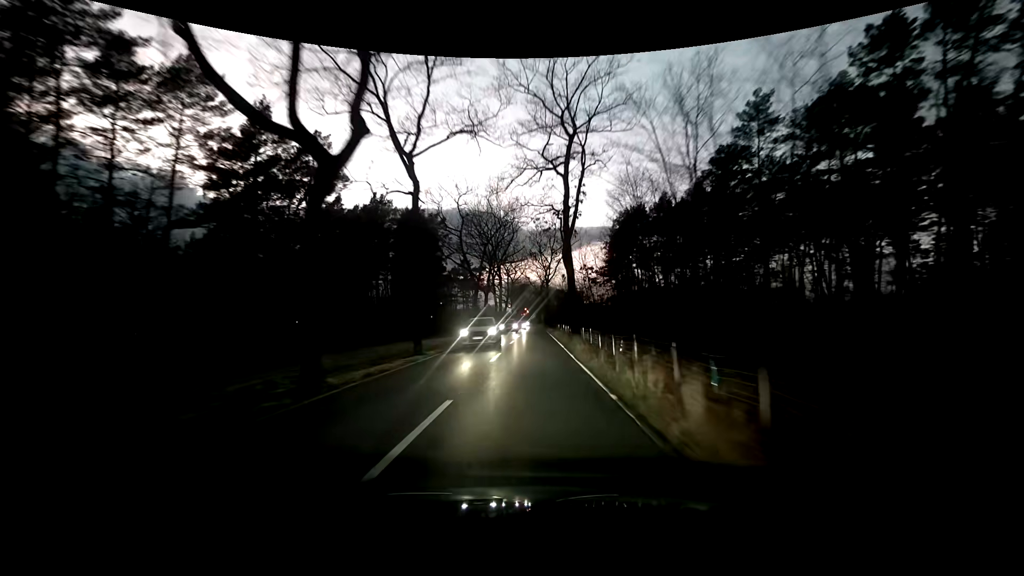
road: tertiary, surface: asphalt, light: Dusk
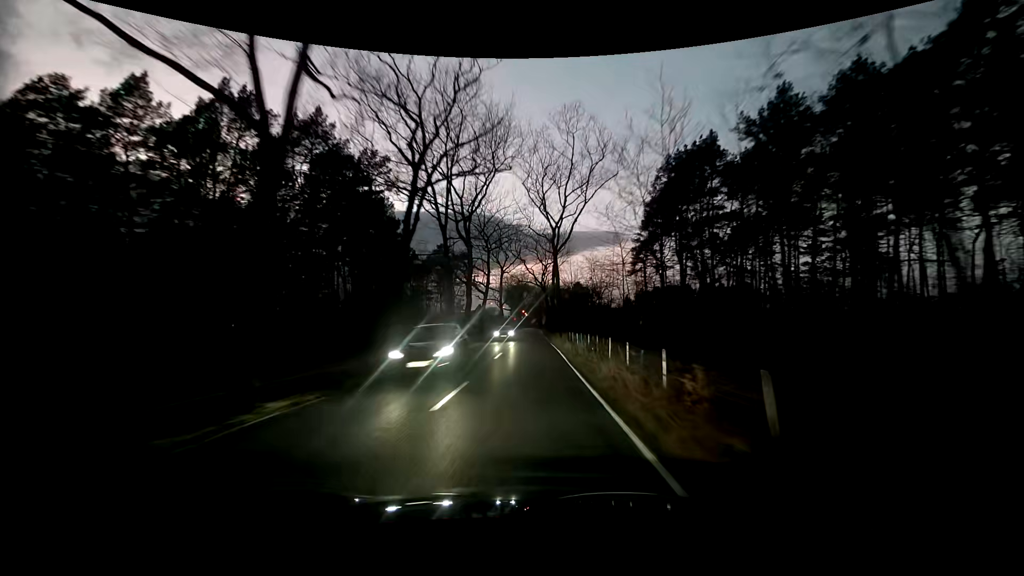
(+0.1, +32.5) m; -1°
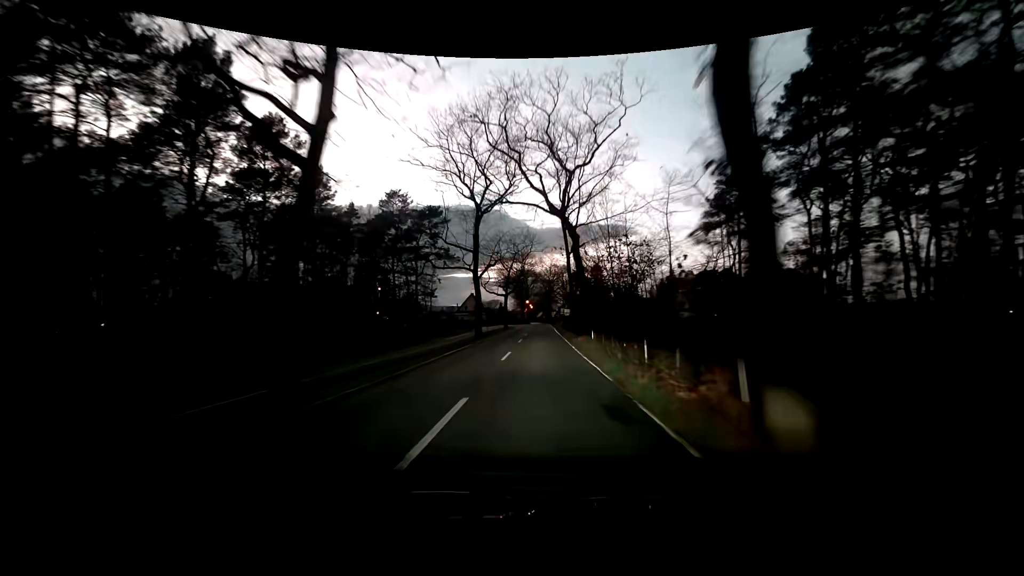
(0.0, +39.4) m; 0°
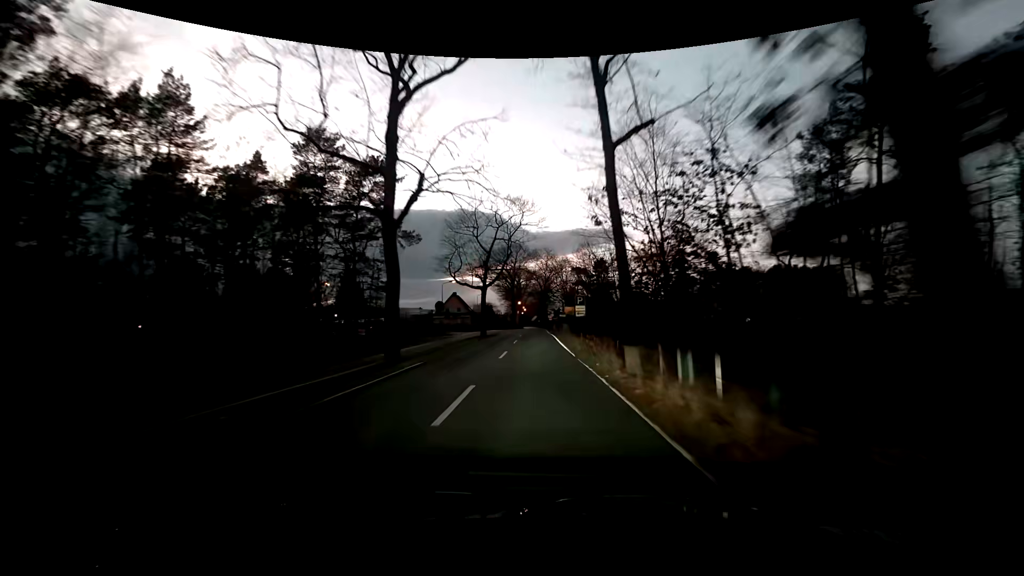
(+0.2, +22.0) m; +1°
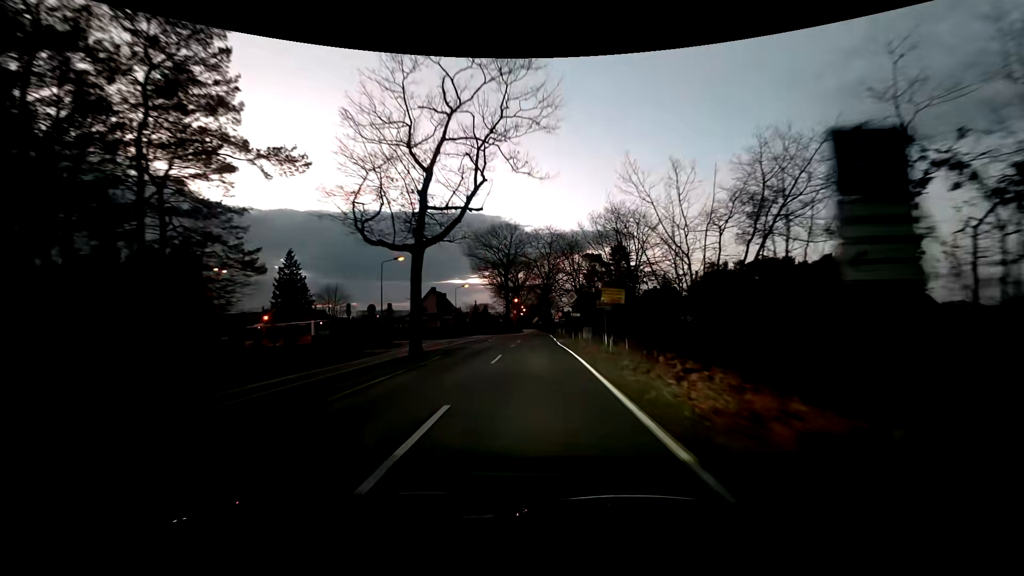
(0.0, +26.3) m; 0°
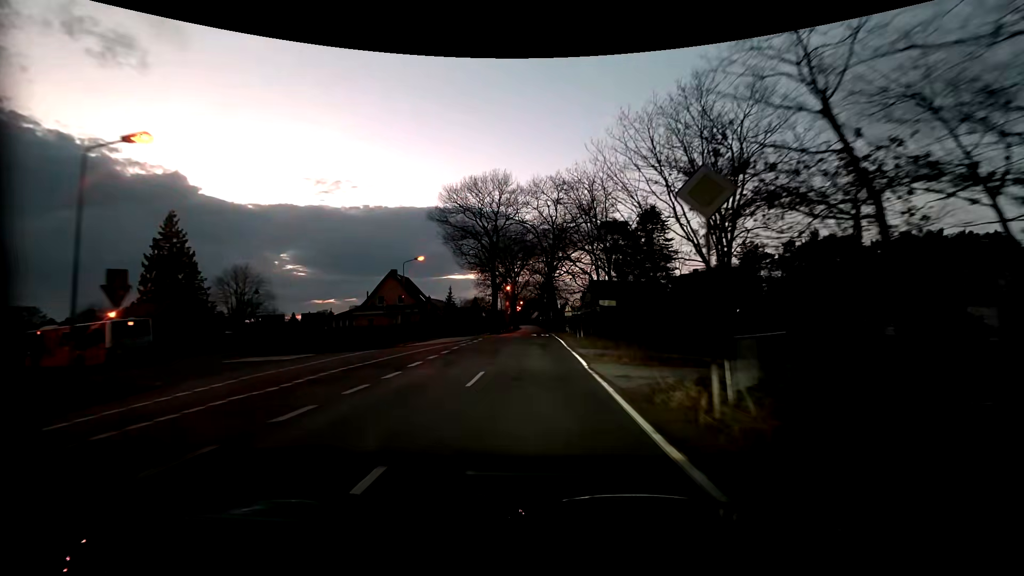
(-0.2, +26.8) m; -1°
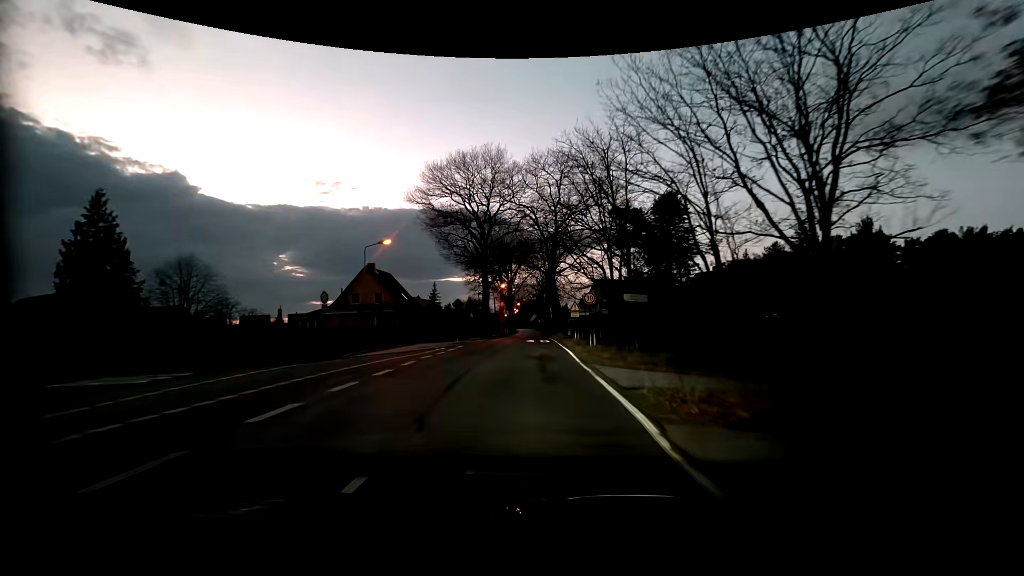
(0.0, +9.4) m; 0°
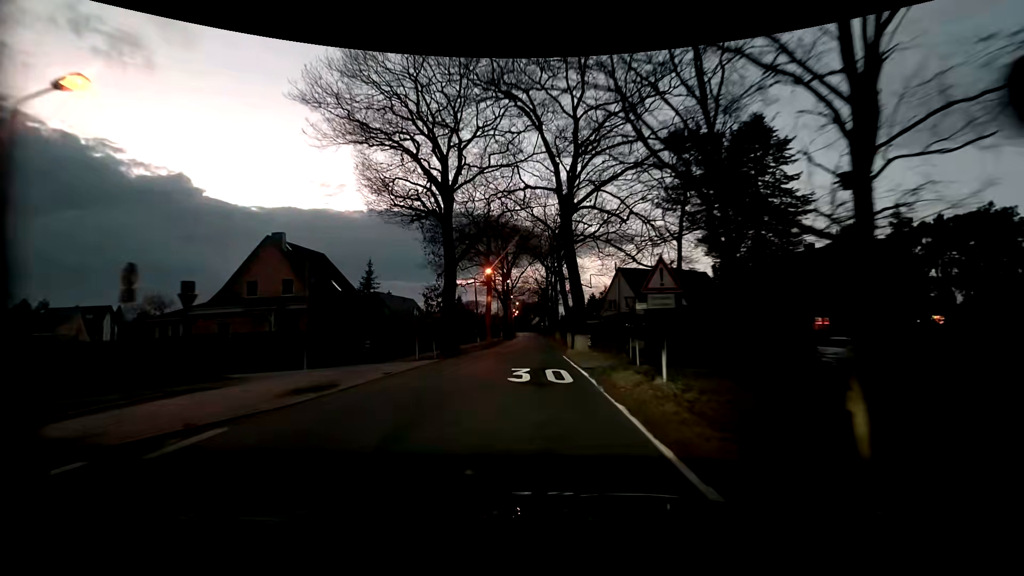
(+0.1, +23.1) m; 0°
(0, +10) (0, +20) (0, +30) (0, +40) (-1, +50) (-1, +60) (-1, +70) (-1, +80) (-1, +90) (-2, +100) m
